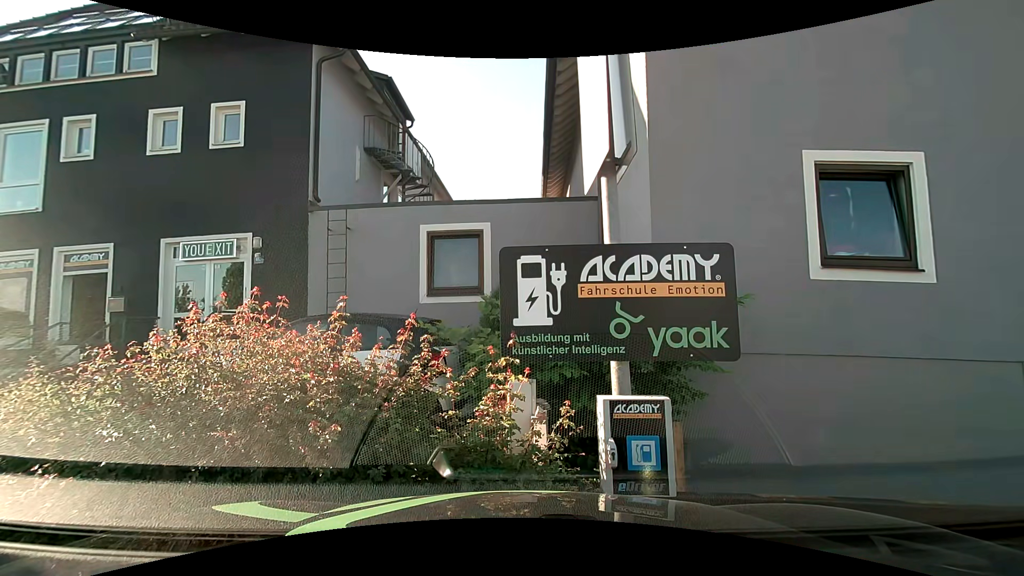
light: Day
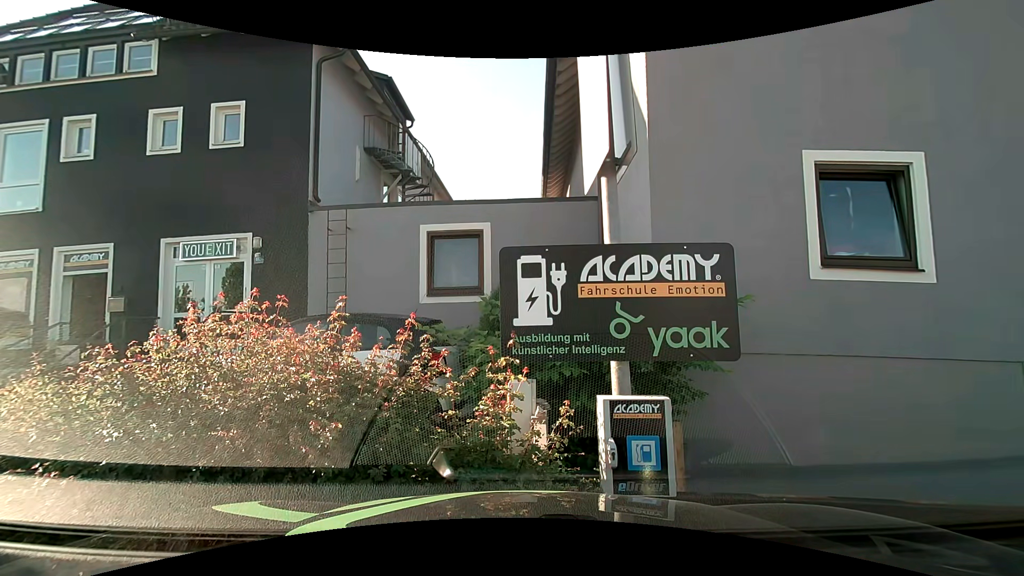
(0.0, 0.0) m; 0°
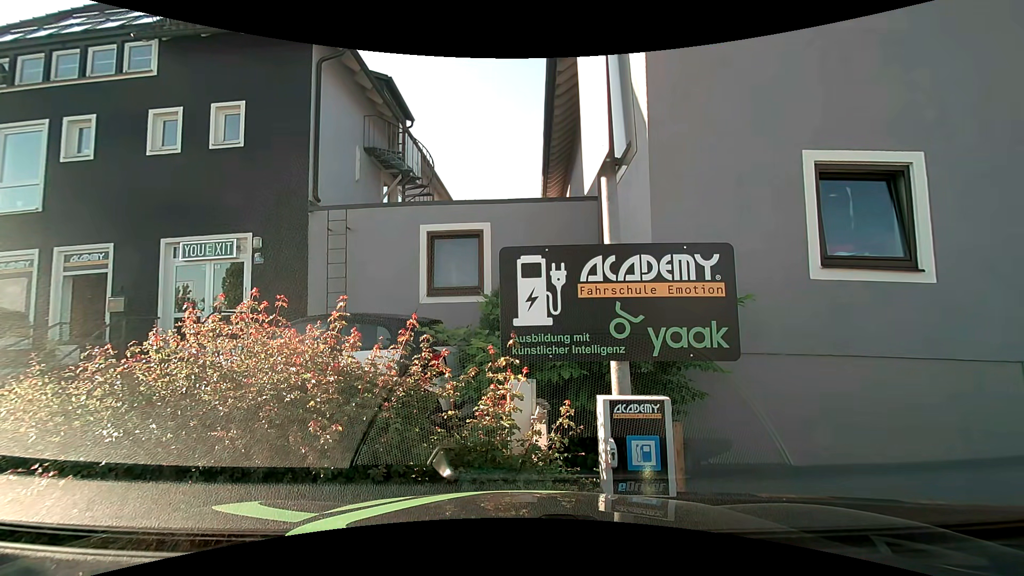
(0.0, 0.0) m; 0°
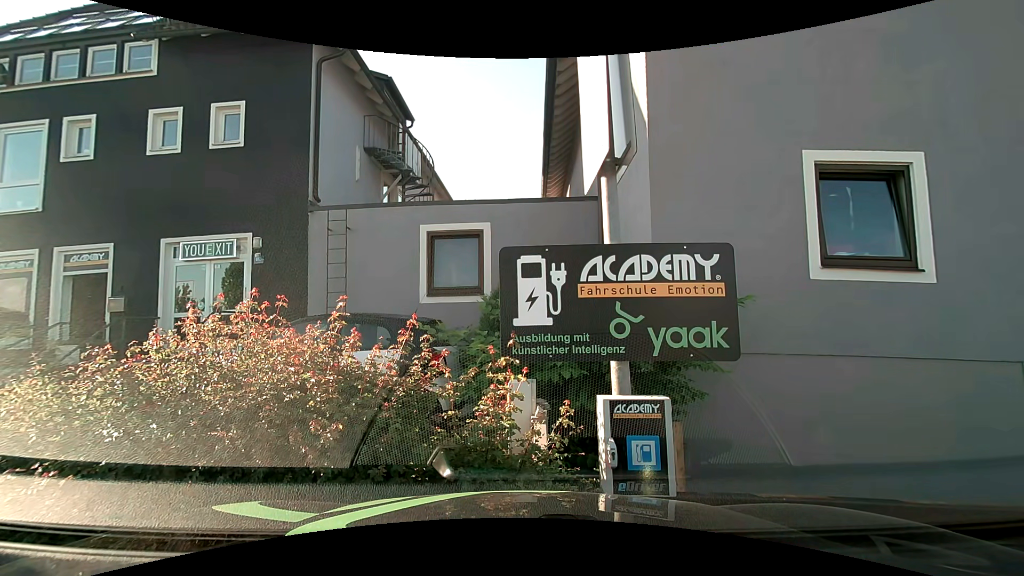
(0.0, 0.0) m; 0°
